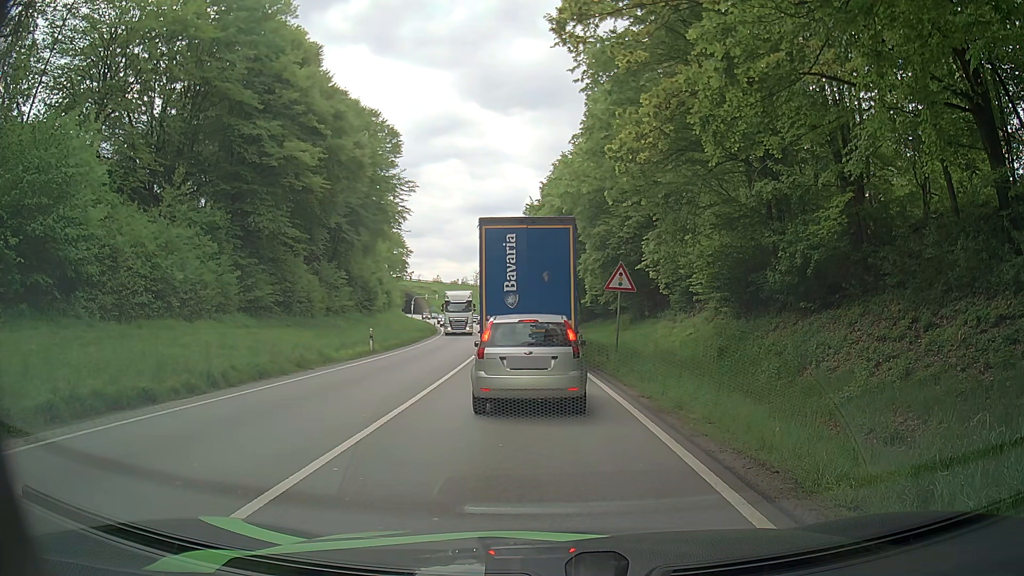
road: primary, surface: asphalt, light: Day
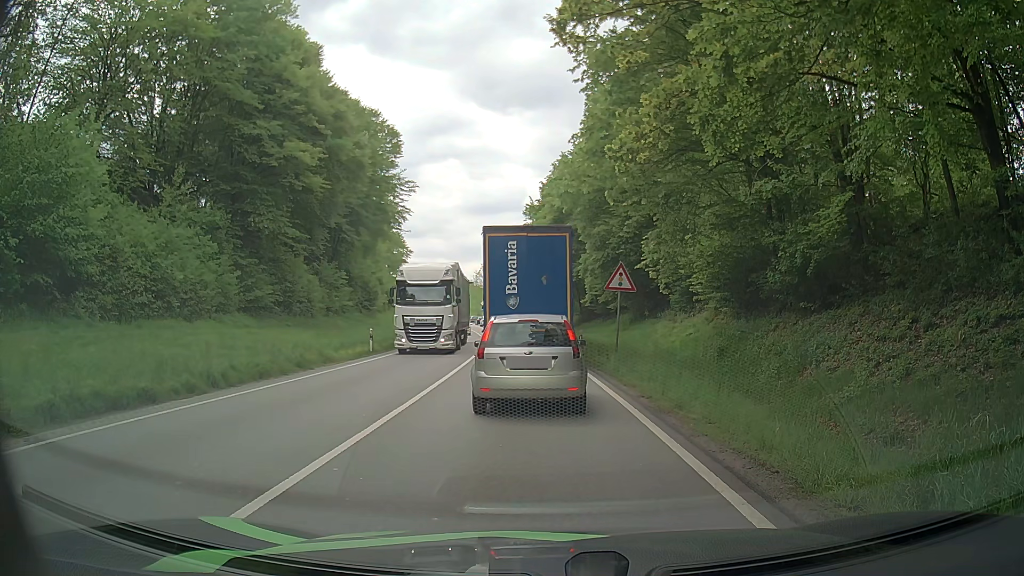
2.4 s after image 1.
(0.0, 0.0) m; 0°
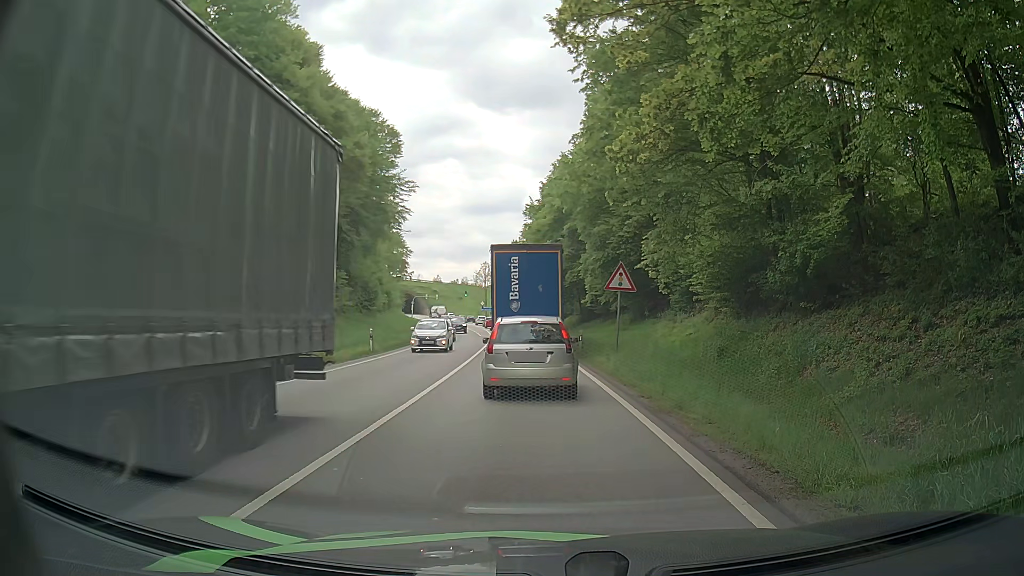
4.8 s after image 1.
(0.0, 0.0) m; 0°
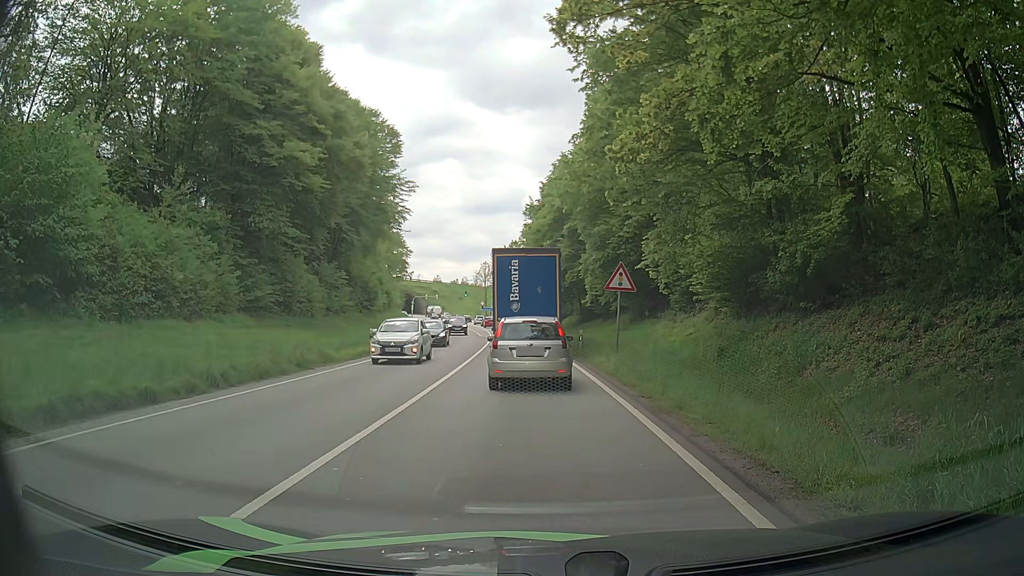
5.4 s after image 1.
(0.0, 0.0) m; 0°
